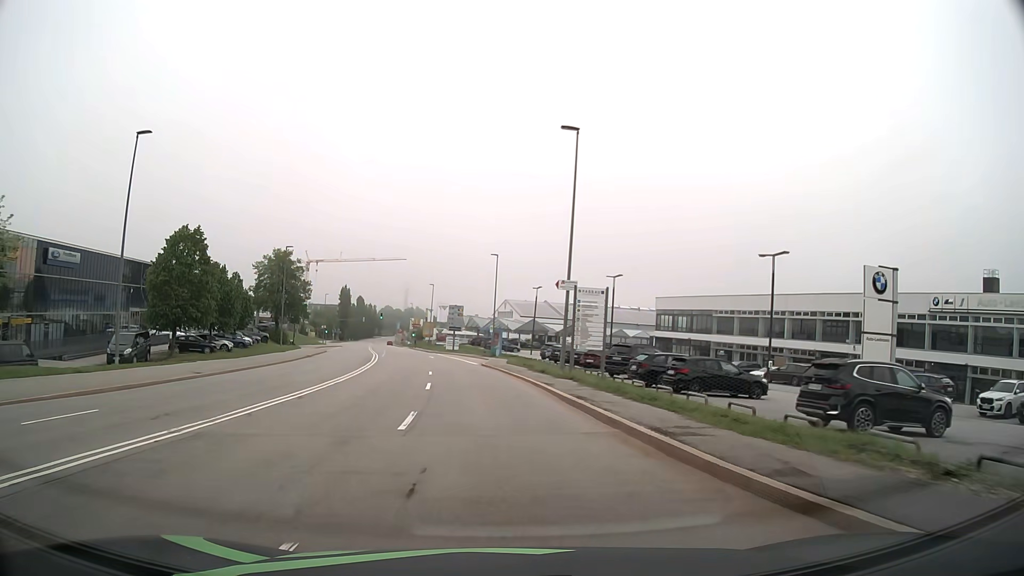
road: secondary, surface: asphalt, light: Day
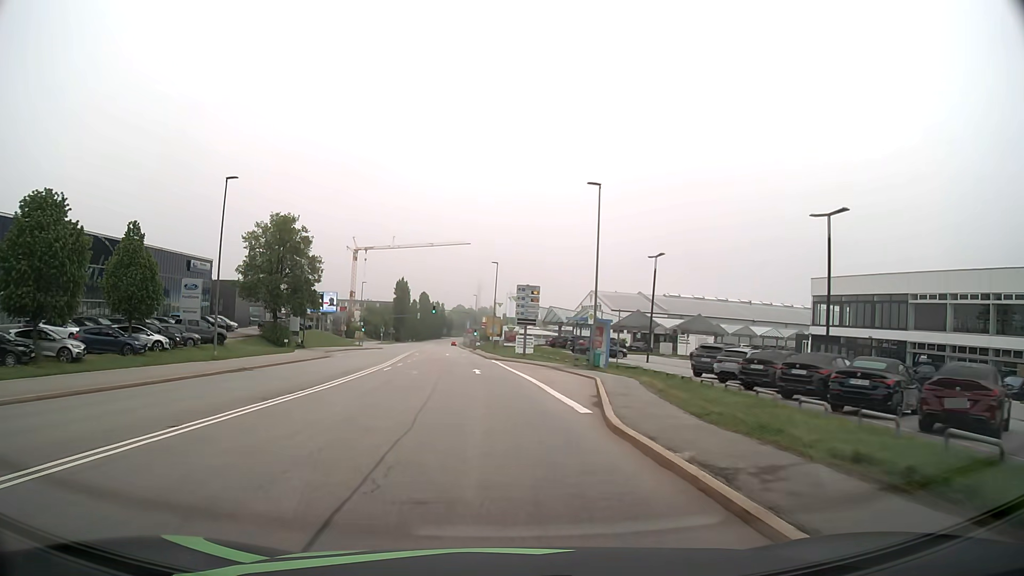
(-1.7, +30.4) m; -6°
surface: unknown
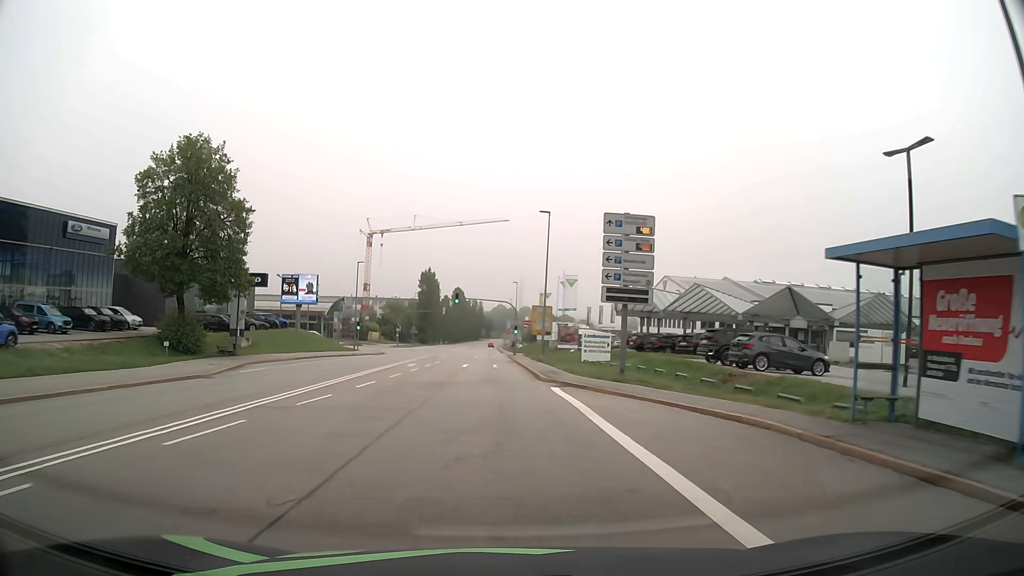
(-1.2, +30.6) m; -4°
(0, +10) (0, +20) (-1, +30) (-1, +40) (-1, +50) (-1, +60) (-2, +70) (-2, +80) (-2, +90) (-2, +100) m
